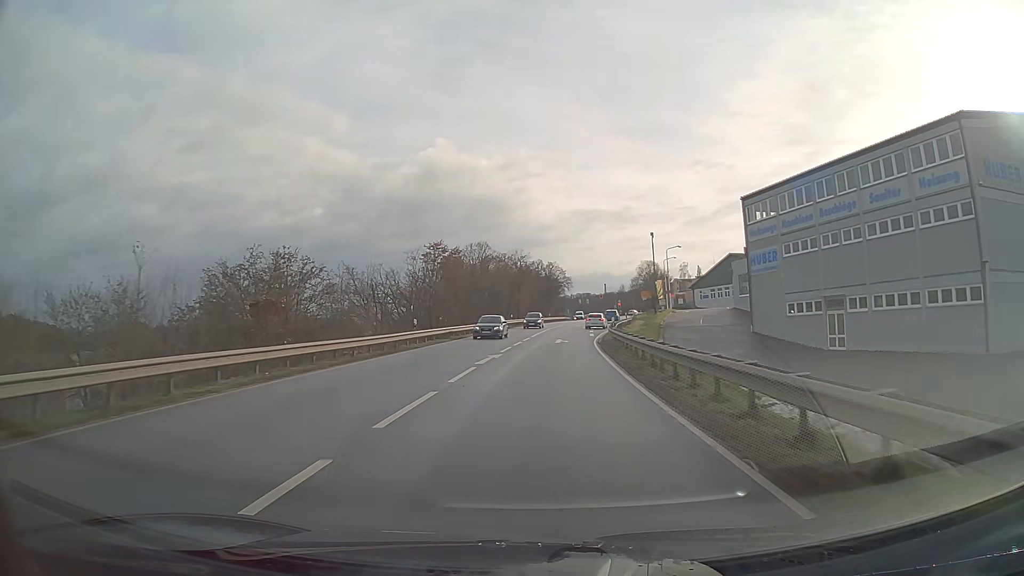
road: primary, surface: asphalt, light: Day
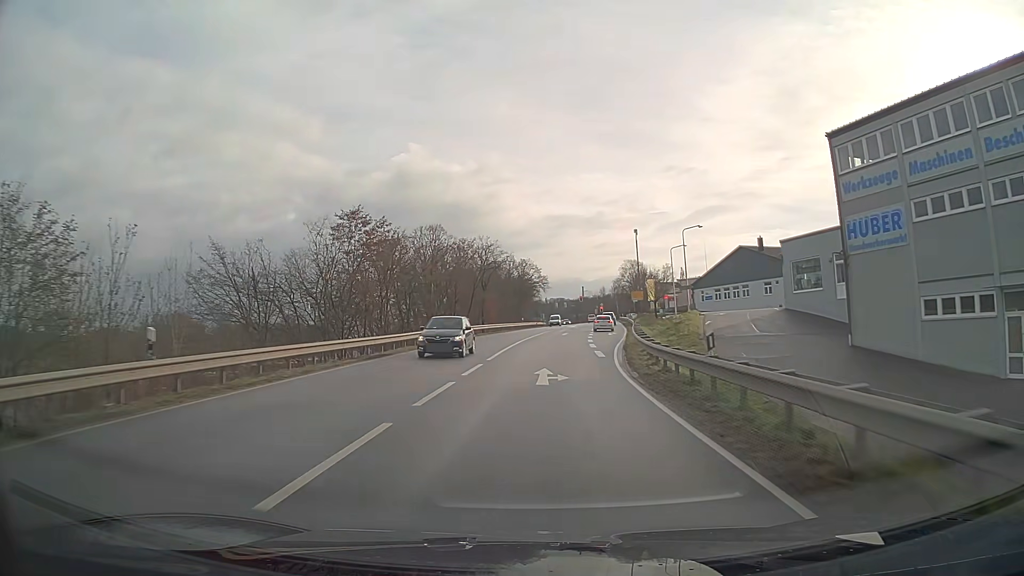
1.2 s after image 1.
(+0.4, +21.5) m; +2°
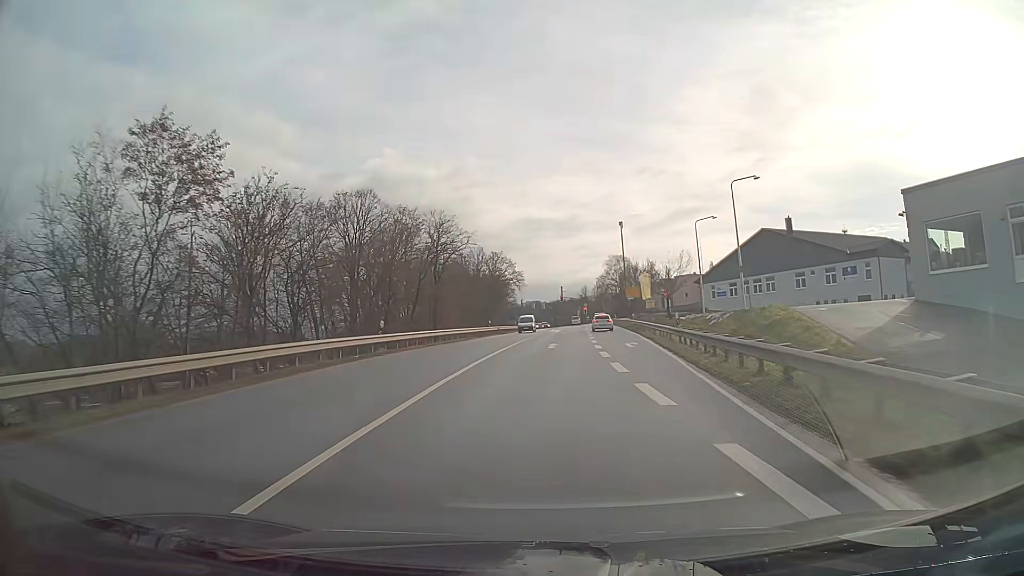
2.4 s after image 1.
(+0.4, +21.2) m; +2°
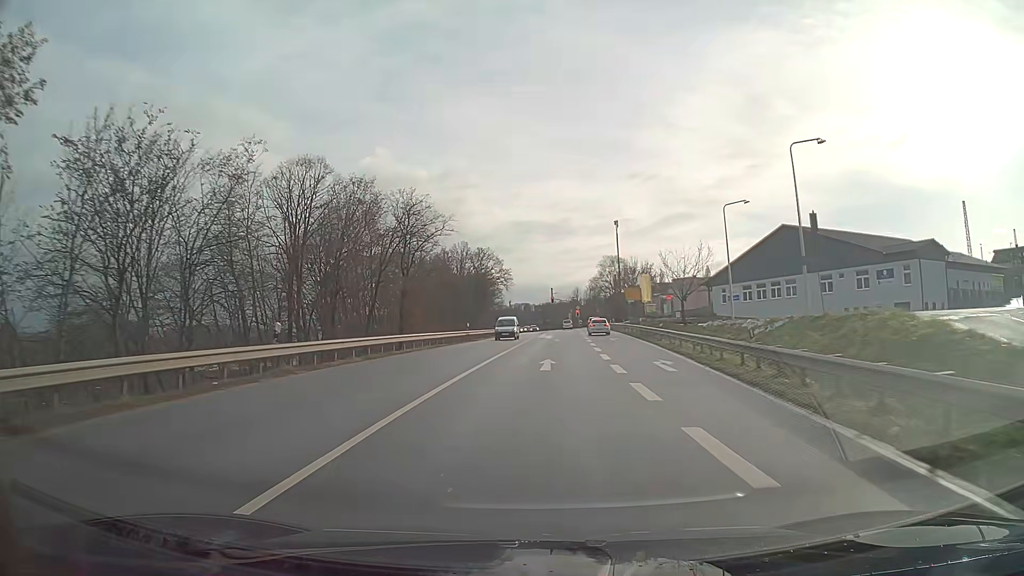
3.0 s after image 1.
(+0.1, +10.3) m; +1°
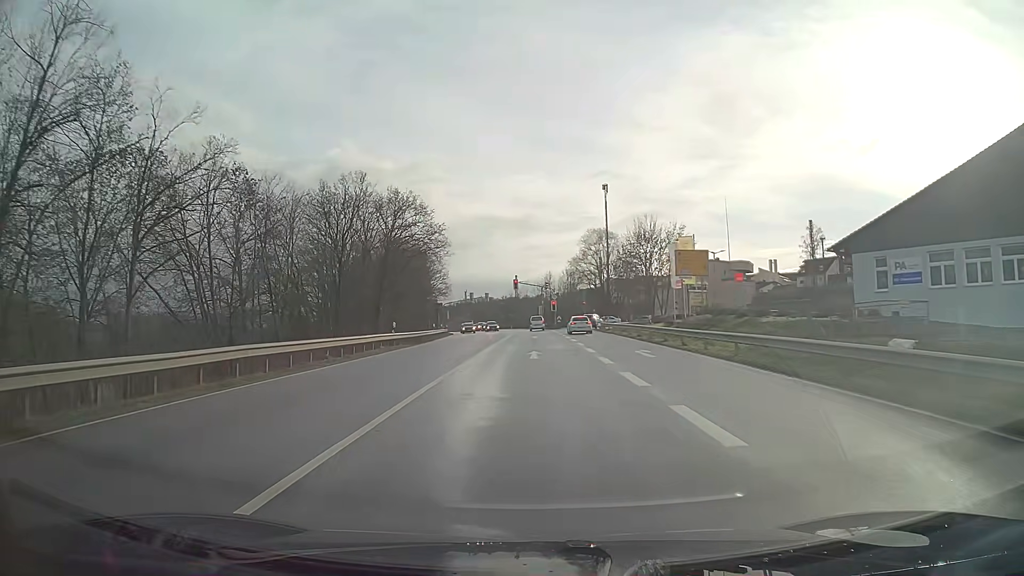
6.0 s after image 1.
(+1.3, +46.1) m; +3°
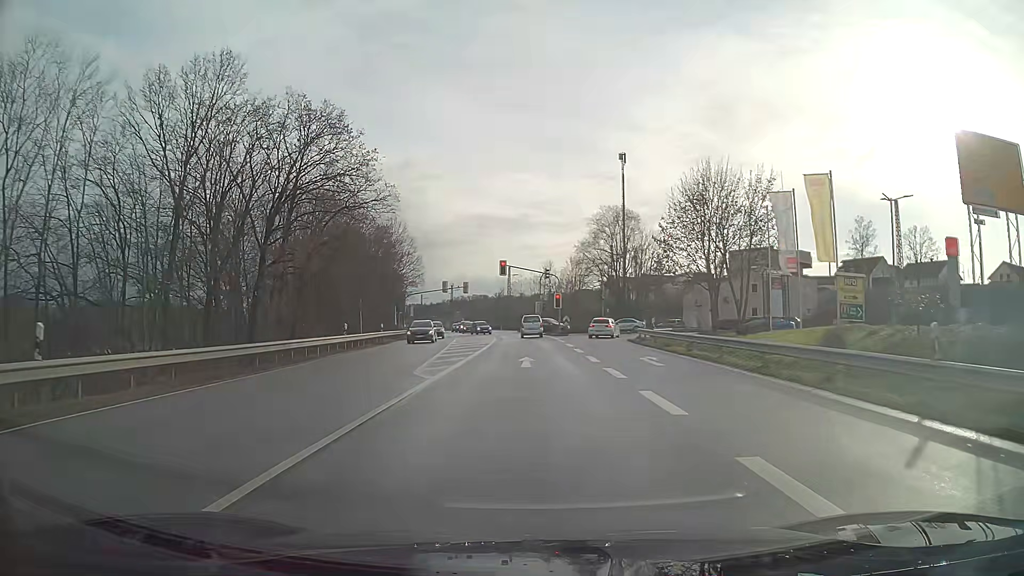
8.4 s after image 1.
(+0.1, +27.1) m; 0°
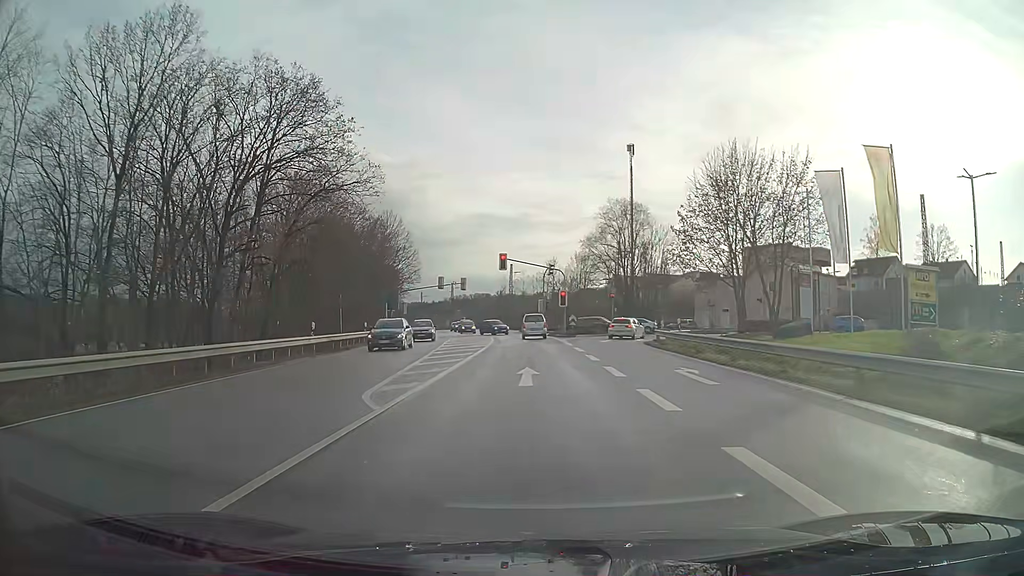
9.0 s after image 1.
(0.0, +5.4) m; 0°
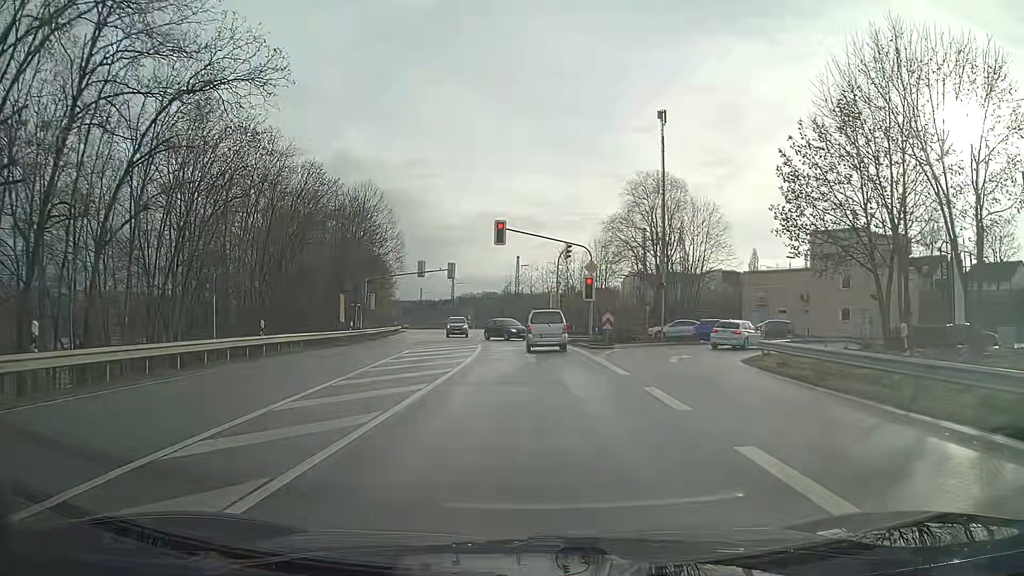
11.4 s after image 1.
(-0.1, +17.6) m; -1°
